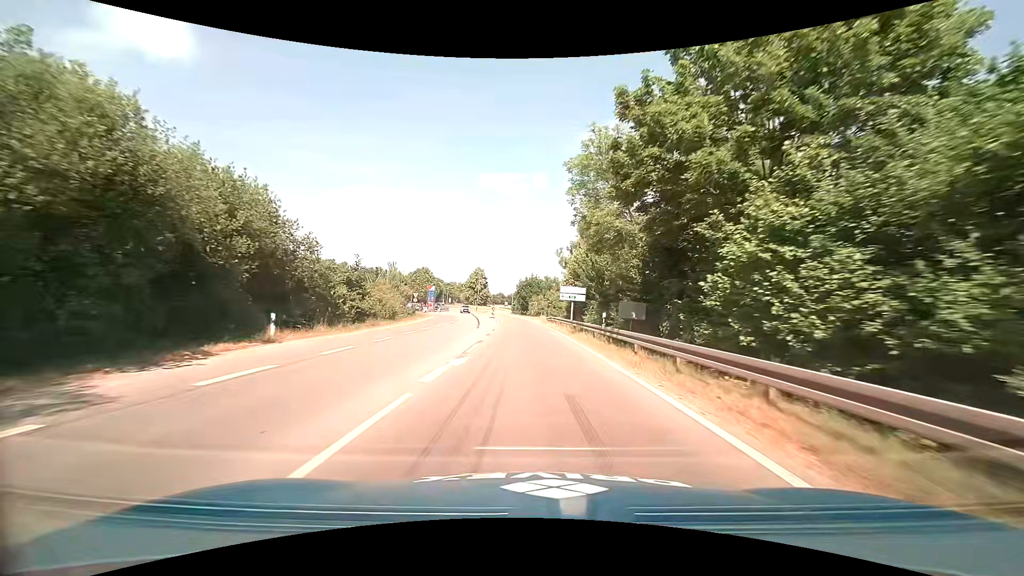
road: primary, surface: asphalt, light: Day
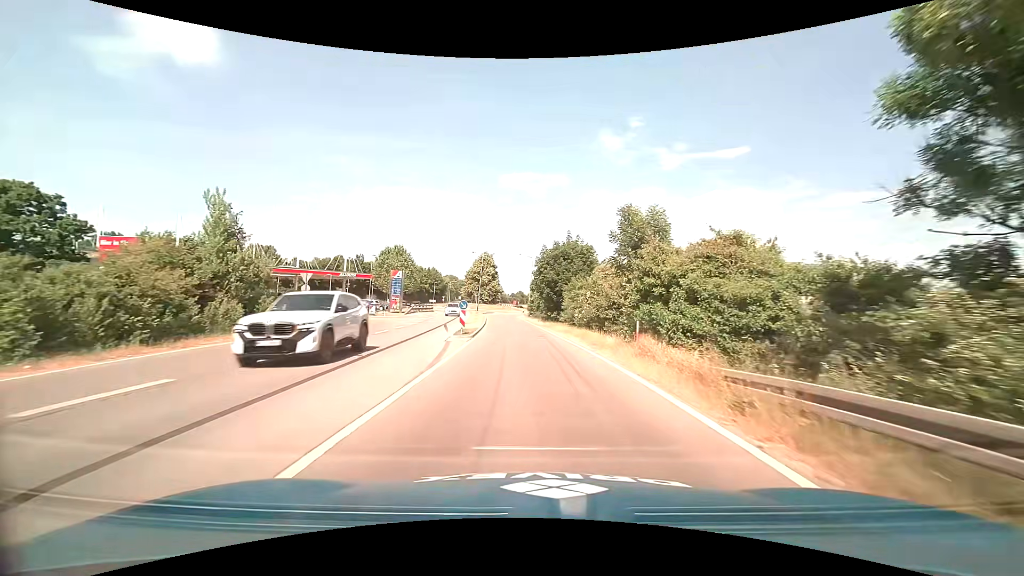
(-1.1, +44.6) m; -3°
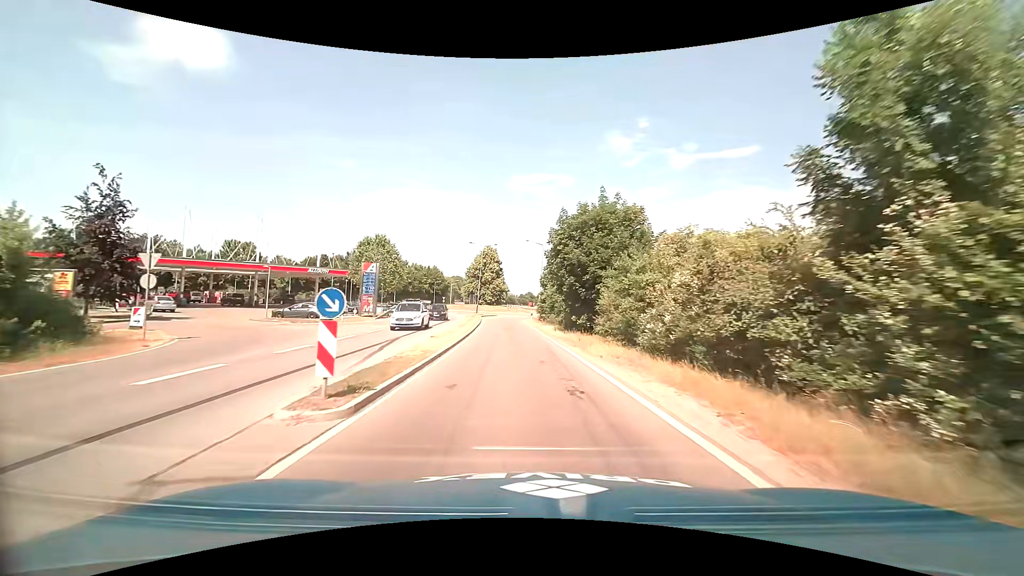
(-0.1, +15.2) m; -1°
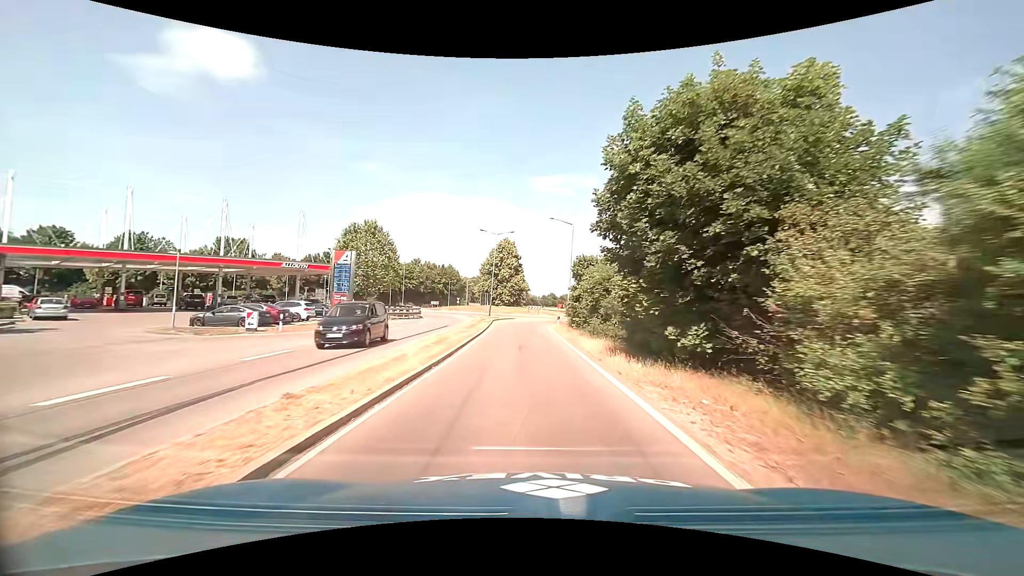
(-0.2, +13.7) m; -2°
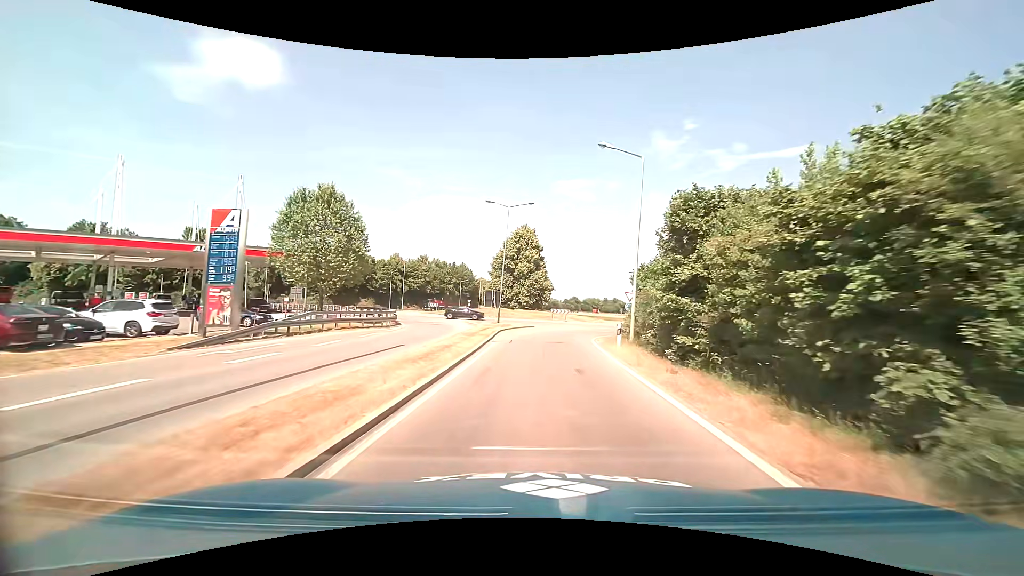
(-0.6, +18.4) m; -2°
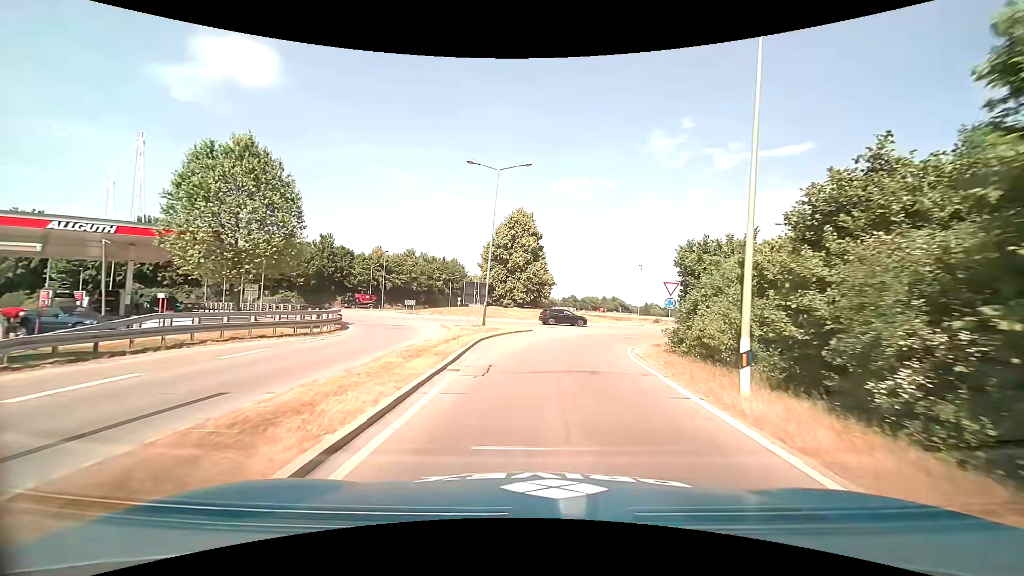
(-0.1, +11.3) m; 0°
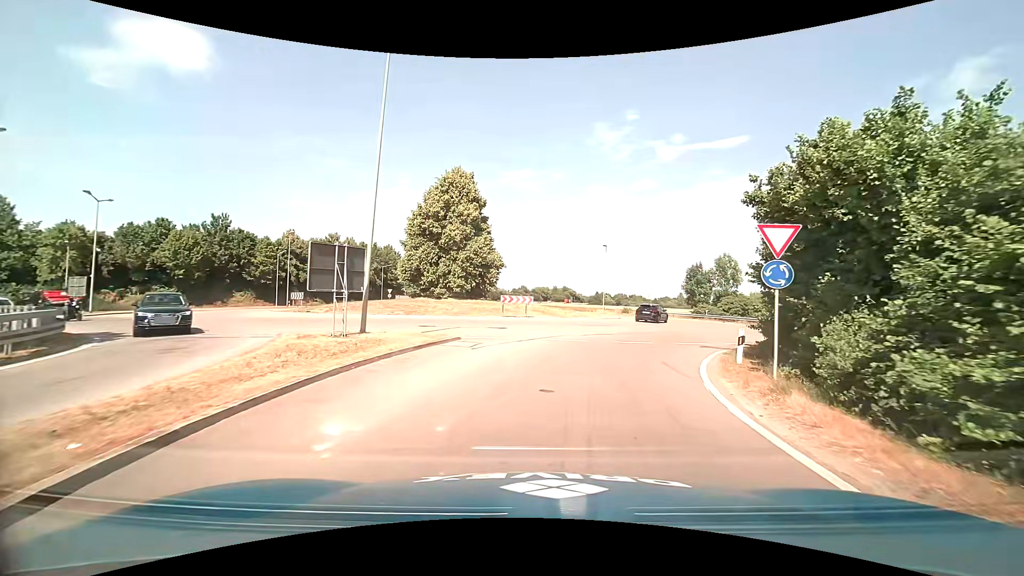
(+0.7, +15.3) m; +6°
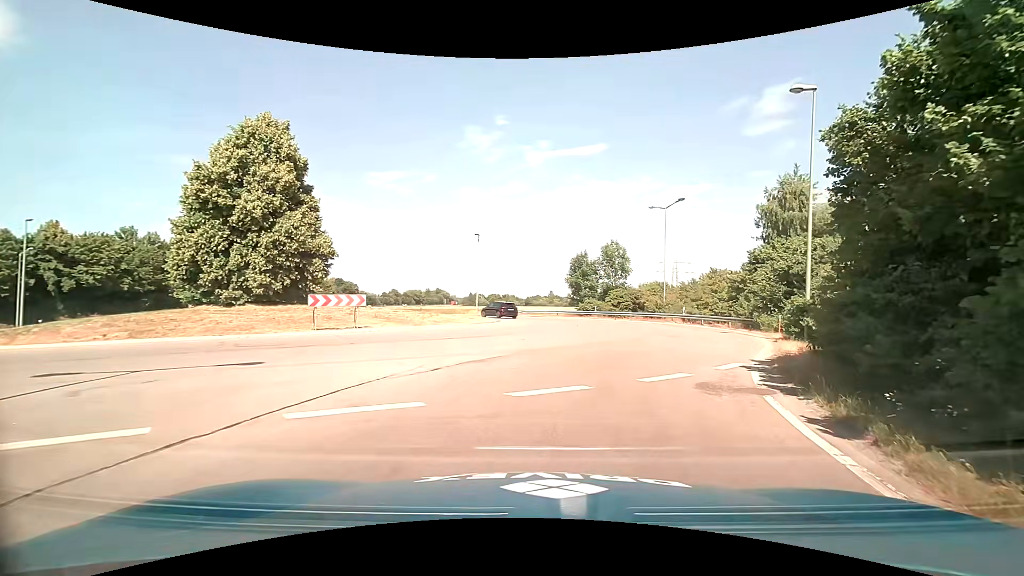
(+1.3, +12.3) m; +14°
(+1, +10) (+4, +19) (+8, +29) (+8, +39) (+5, +48) (-1, +56) (-10, +60) (-20, +64) (-28, +70) (-33, +78) m
